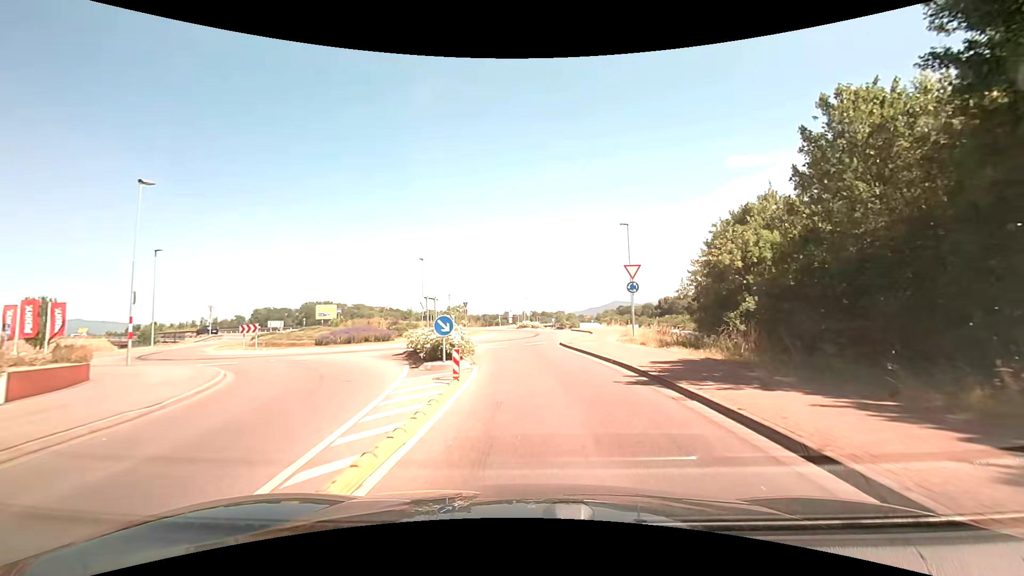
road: tertiary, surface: asphalt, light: Day
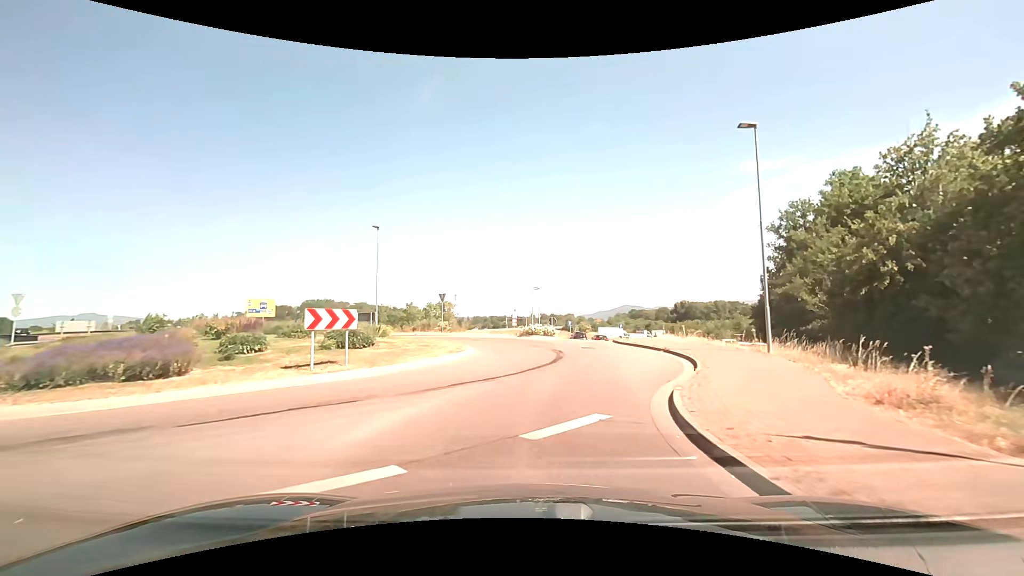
(+0.1, +19.8) m; 0°
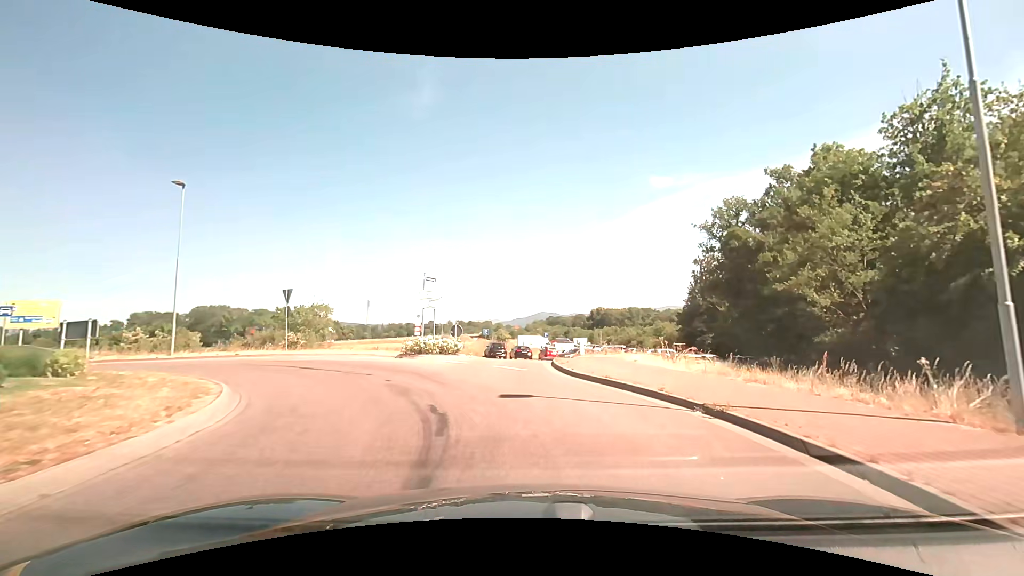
(+0.9, +11.8) m; +9°
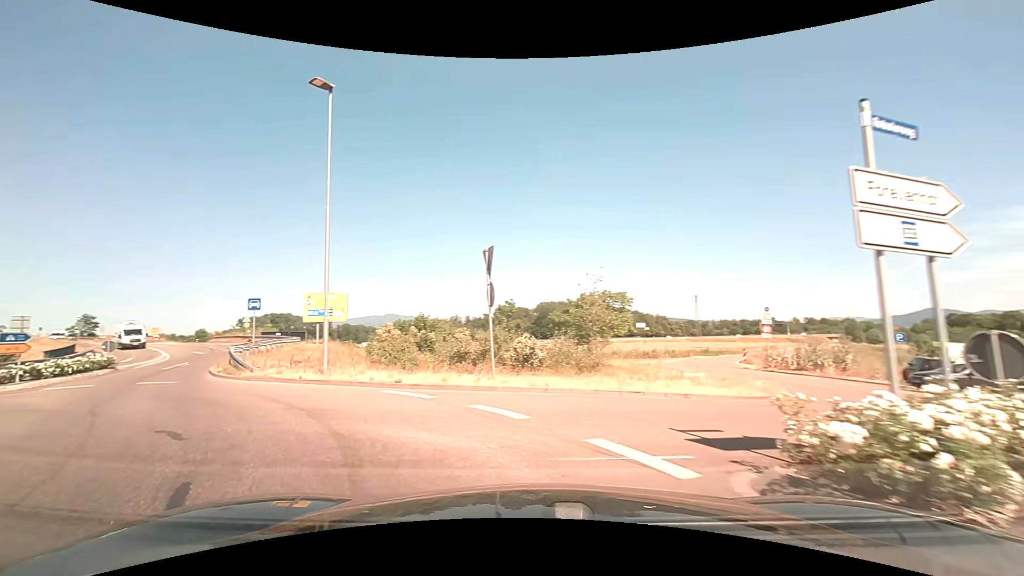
(-3.2, +15.2) m; -37°
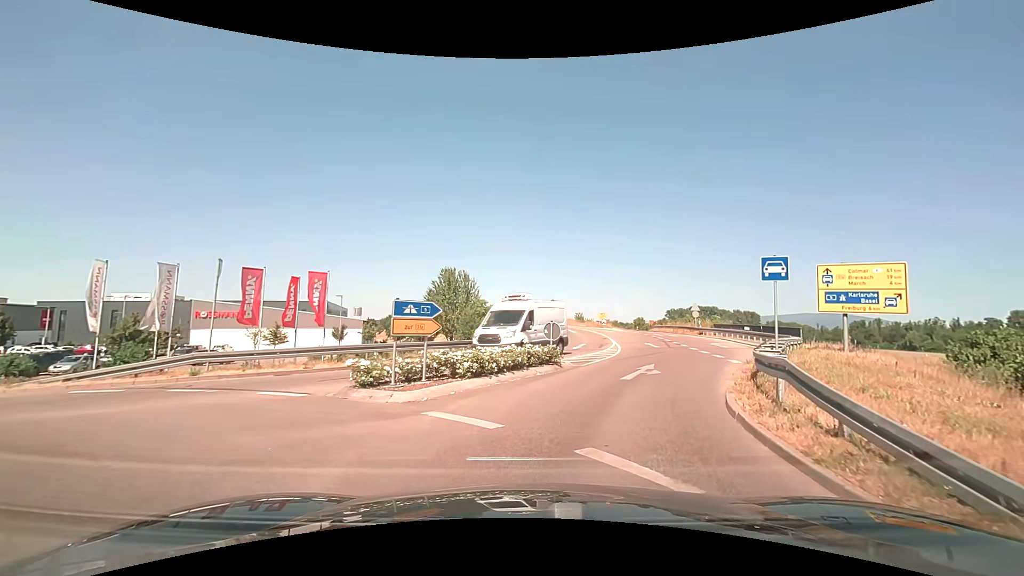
(-7.3, +11.6) m; -45°
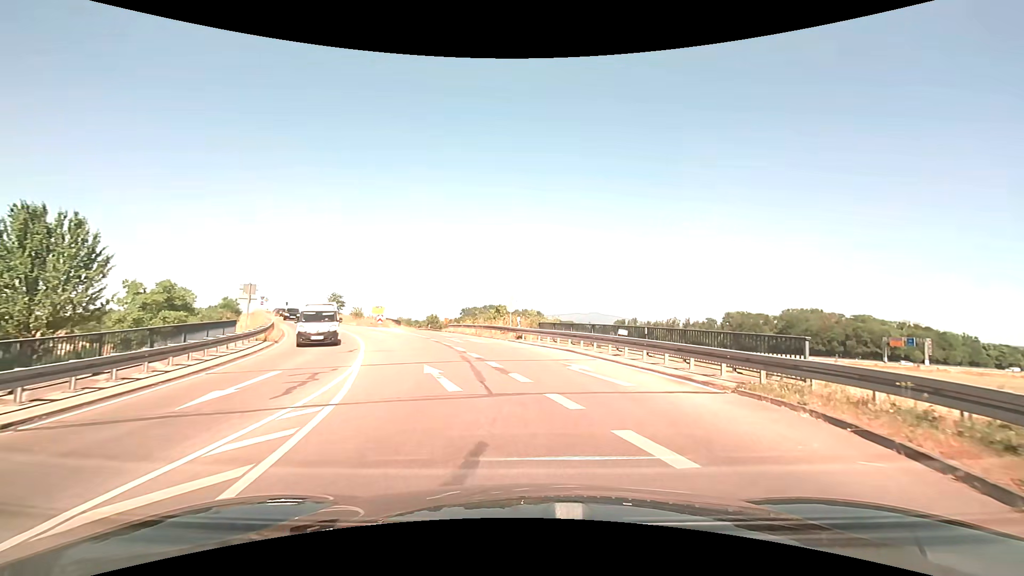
(+4.0, +19.2) m; +23°
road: trunk_link
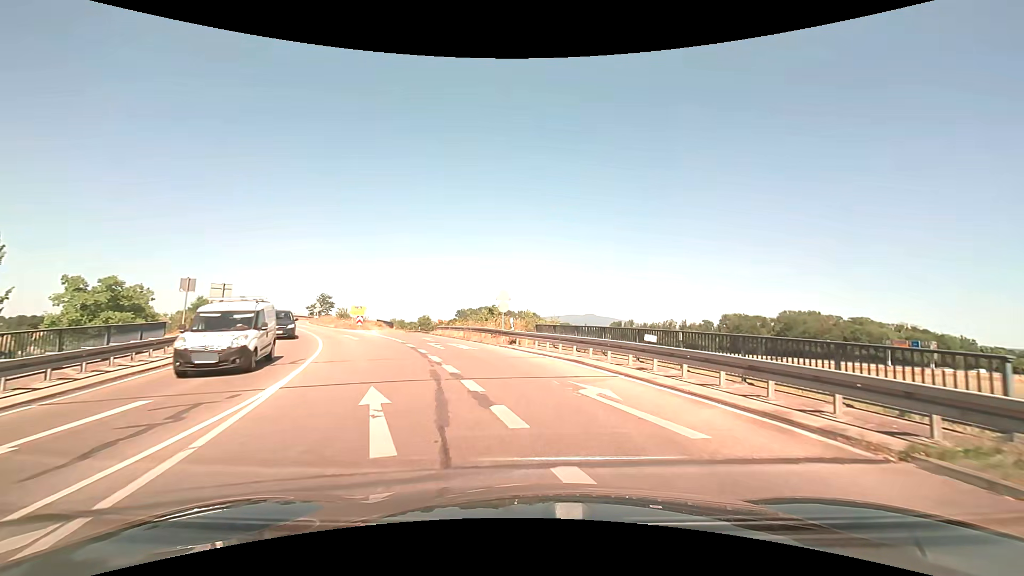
(0.0, +4.4) m; 0°
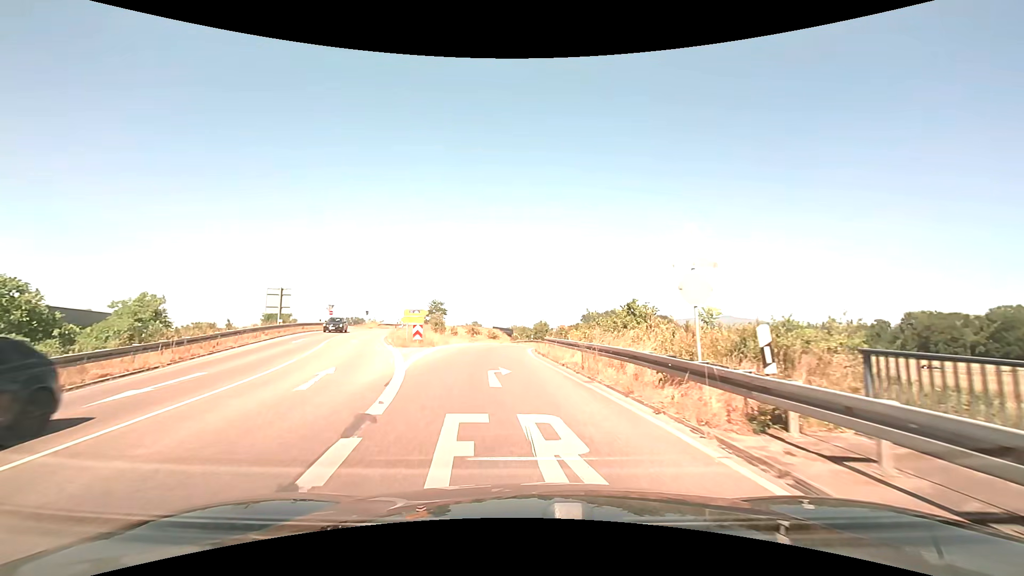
(-1.4, +17.5) m; -14°
